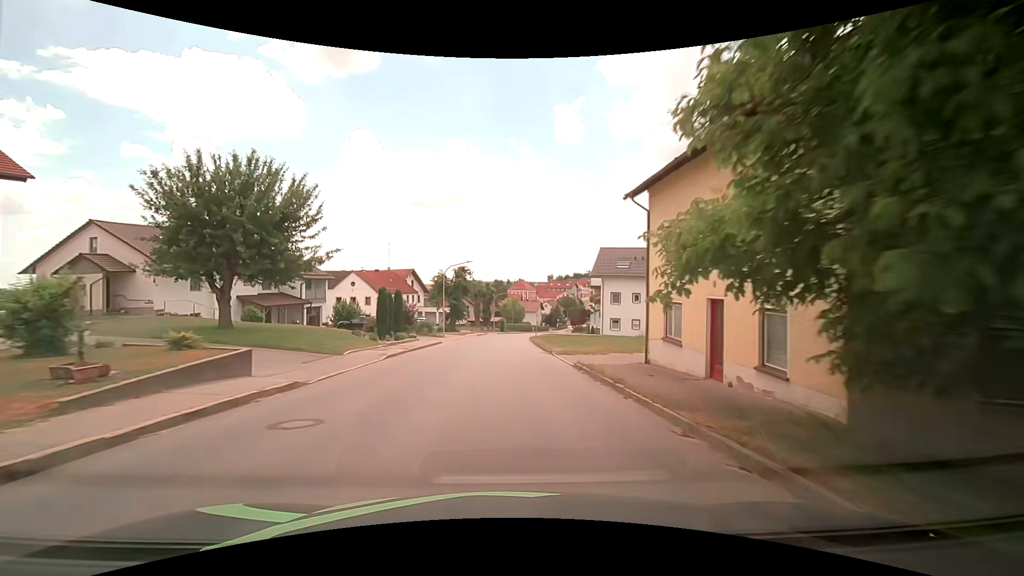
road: tertiary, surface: asphalt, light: Day
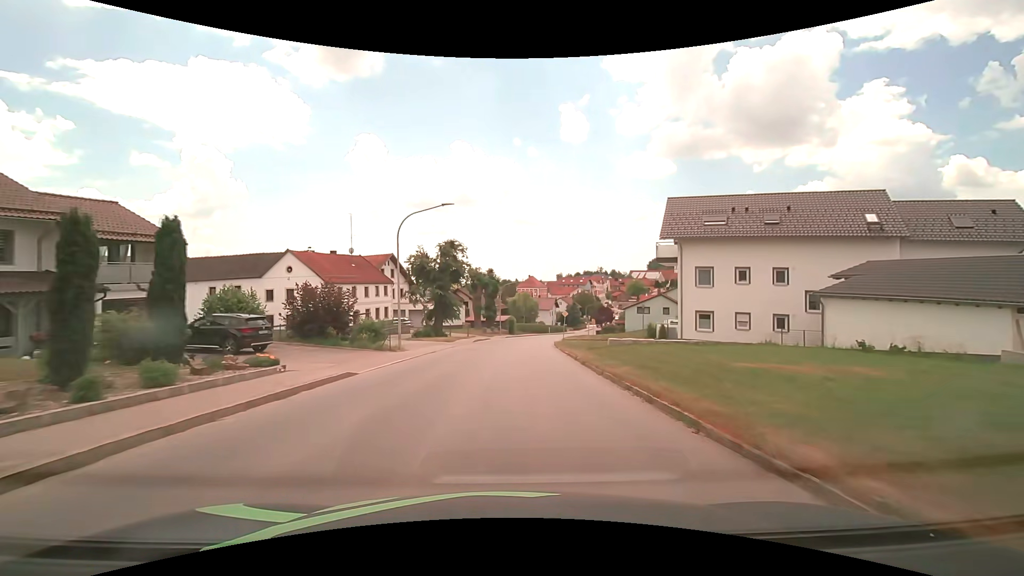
(+0.3, +23.0) m; 0°
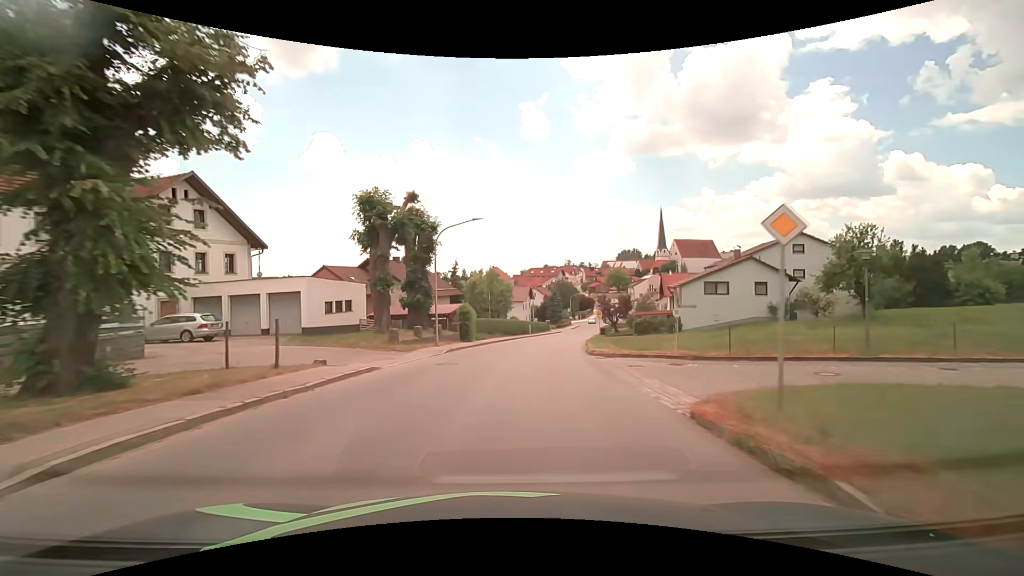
(+1.3, +38.1) m; +5°
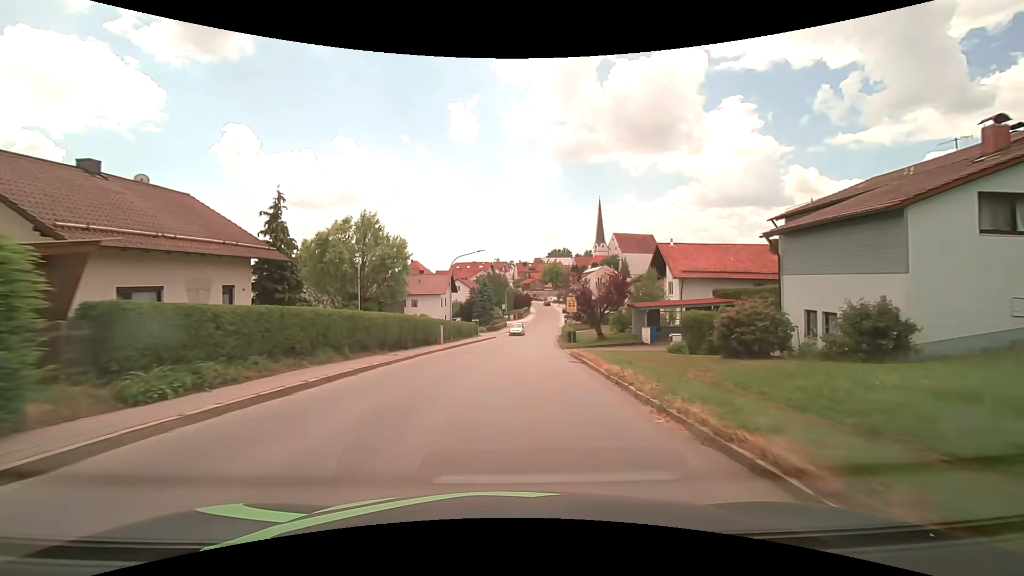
(+2.1, +30.4) m; +8°
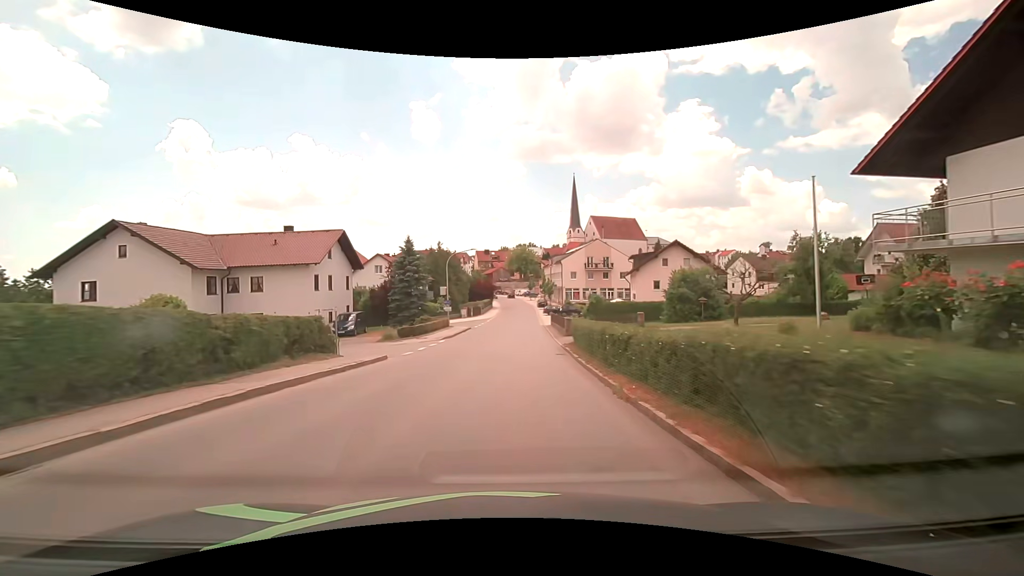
(+2.3, +38.0) m; +4°
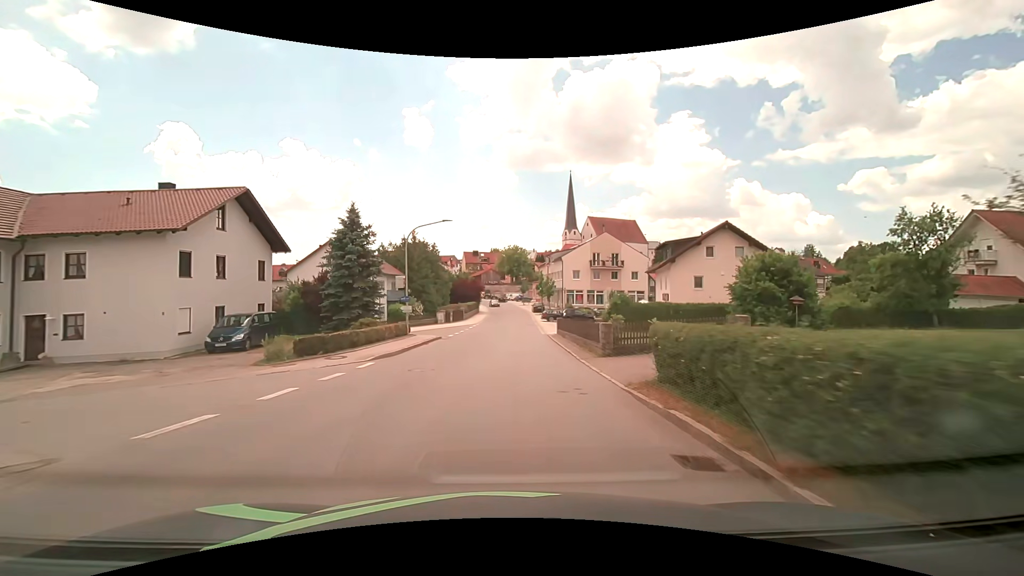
(+0.3, +15.2) m; +2°
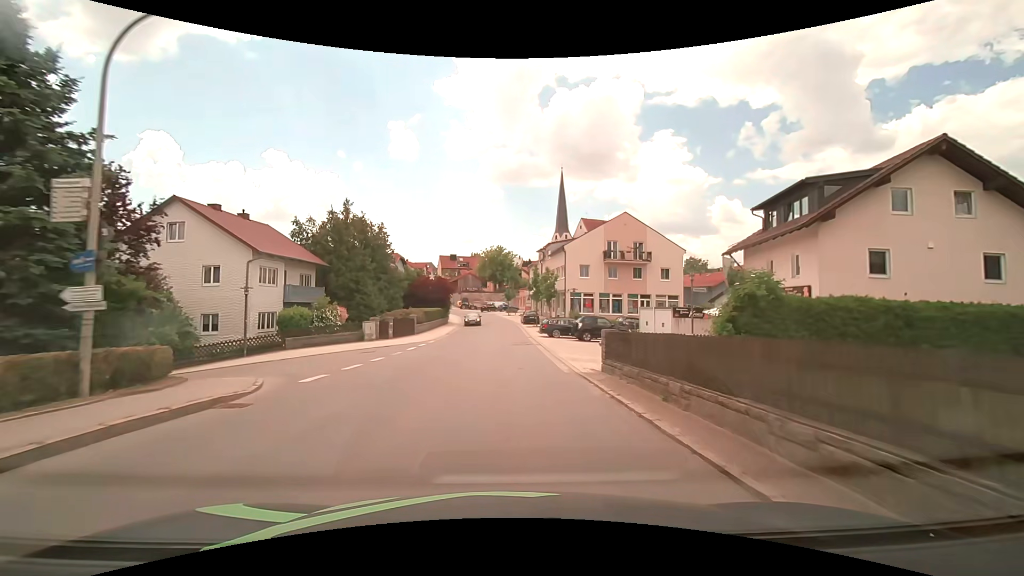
(+0.5, +22.6) m; +2°
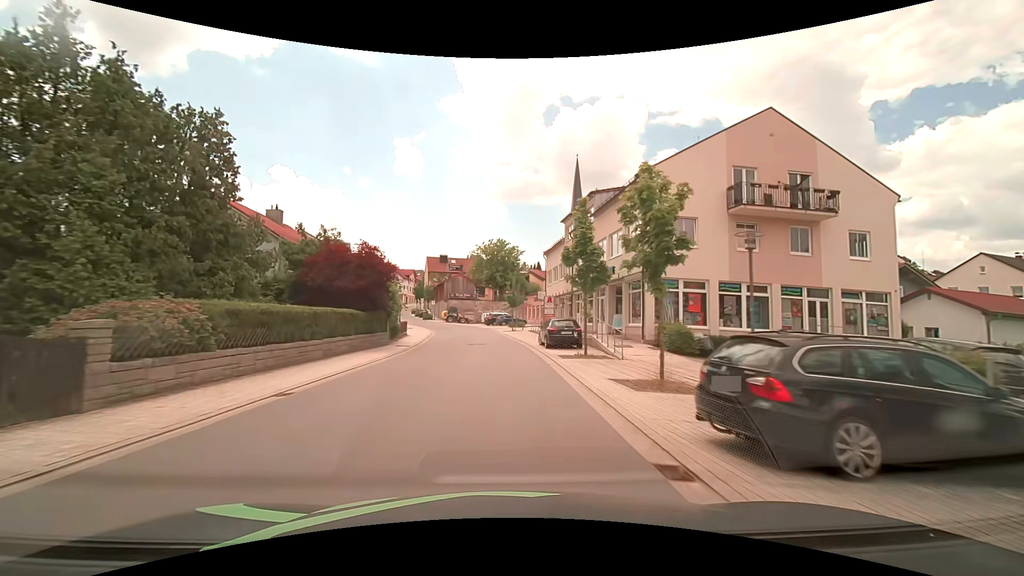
(-0.1, +30.2) m; 0°
(0, +10) (0, +20) (-1, +30) (-2, +40) (-3, +50) (-5, +60) (-8, +69) (-12, +78) (-16, +87) (-20, +97) m
